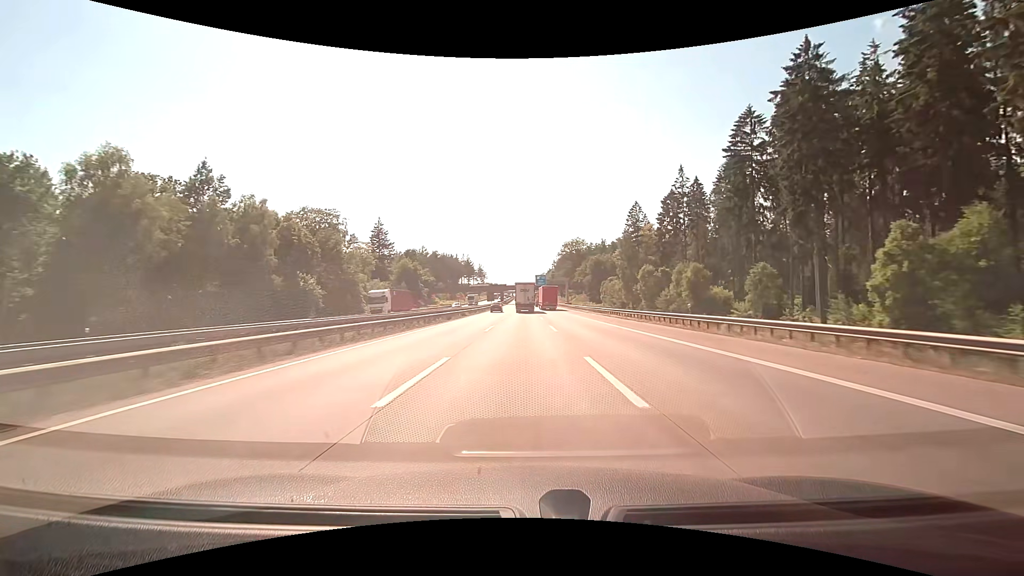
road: motorway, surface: concrete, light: Day
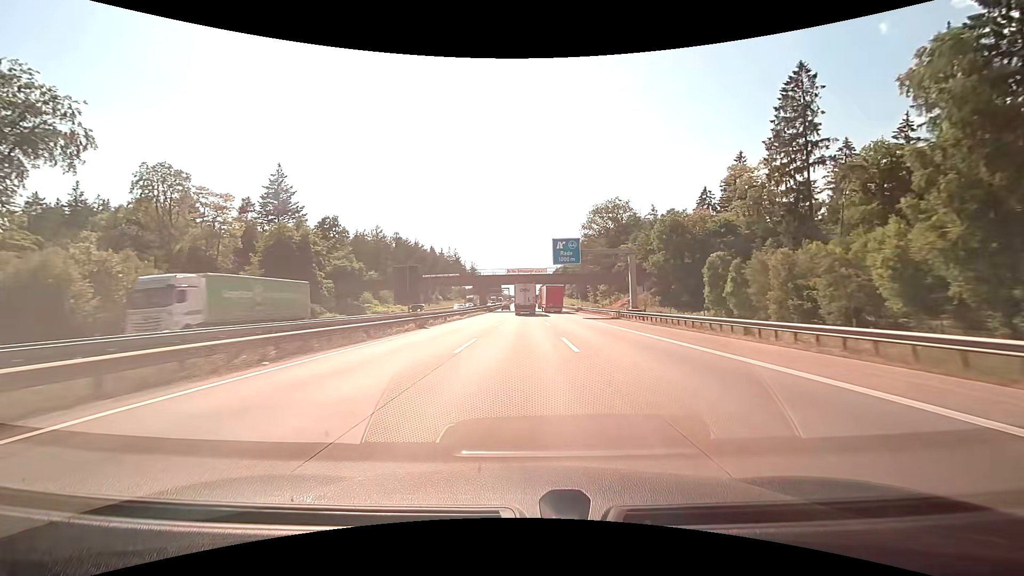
(0.0, +83.0) m; 0°
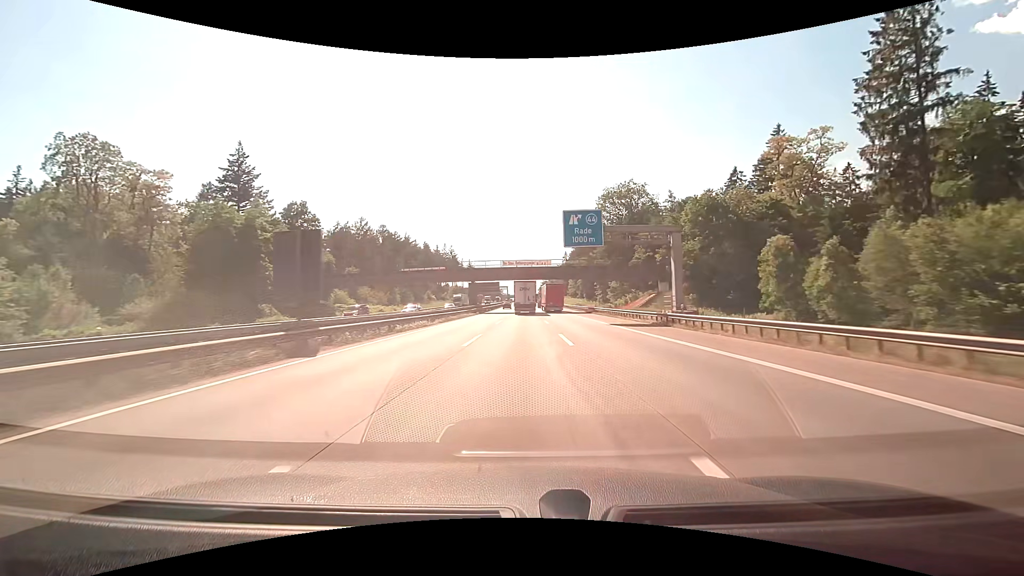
(+0.1, +16.1) m; 0°
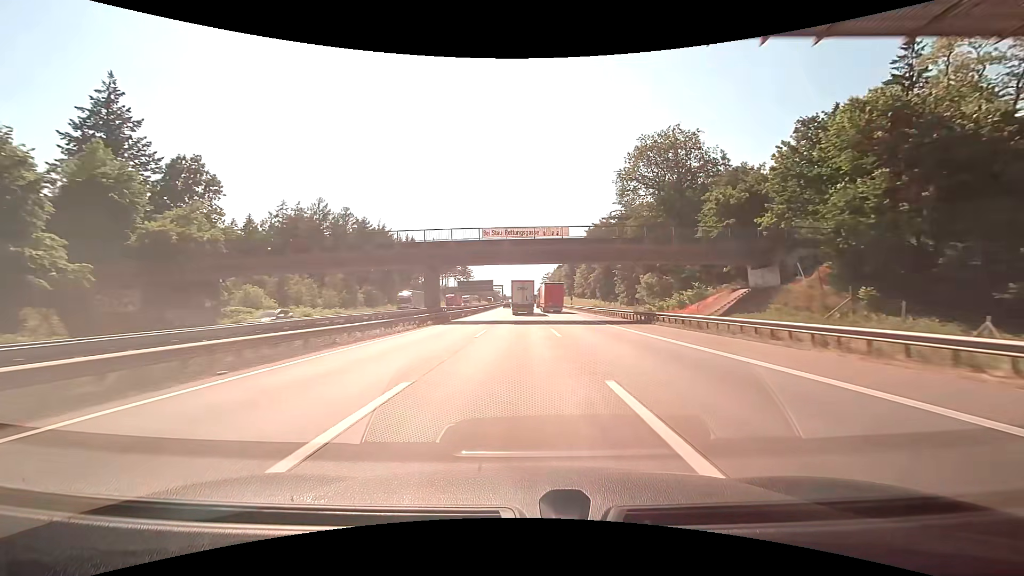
(+0.1, +31.7) m; 0°
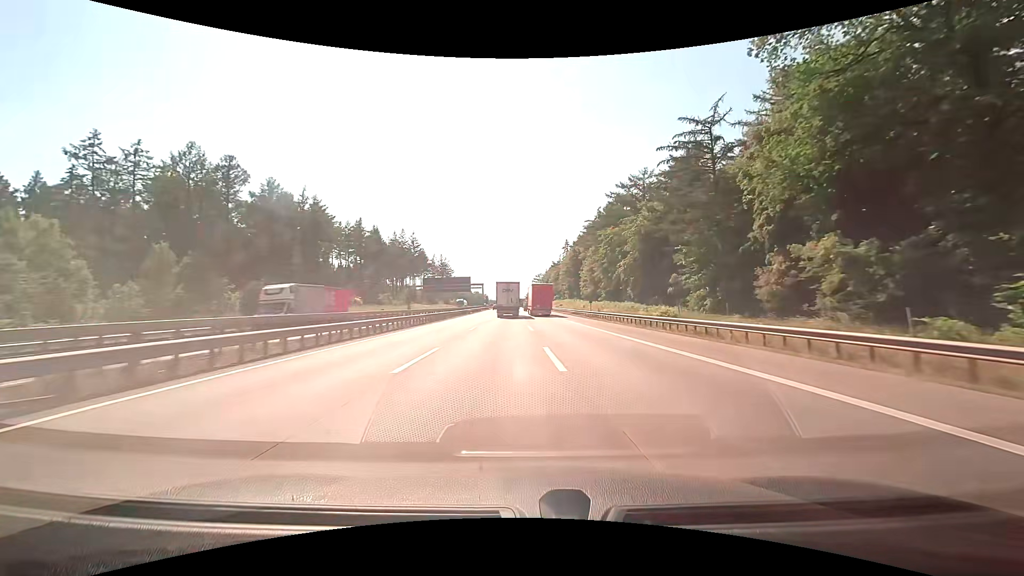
(+0.3, +46.8) m; +1°
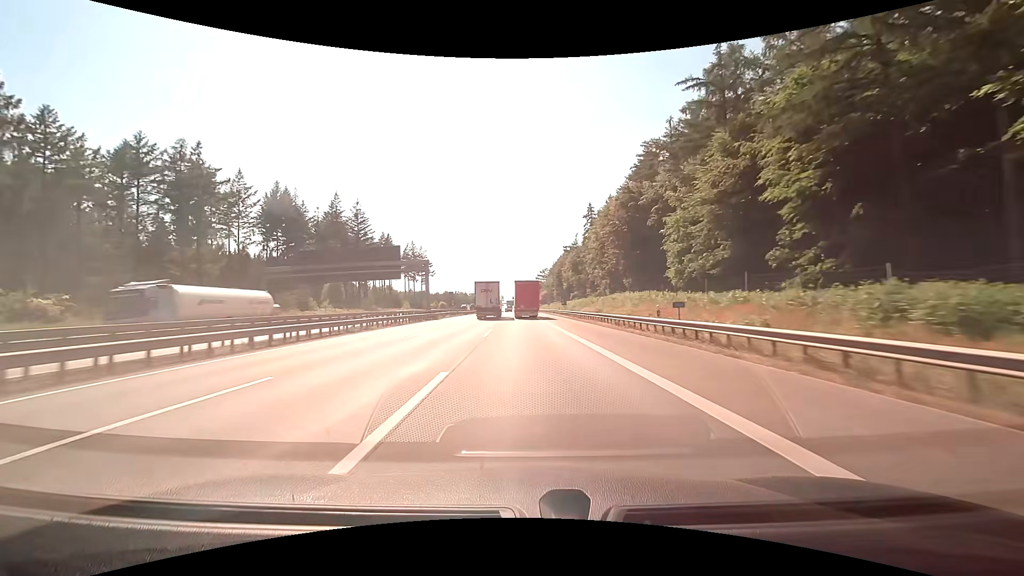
(+0.5, +79.1) m; 0°
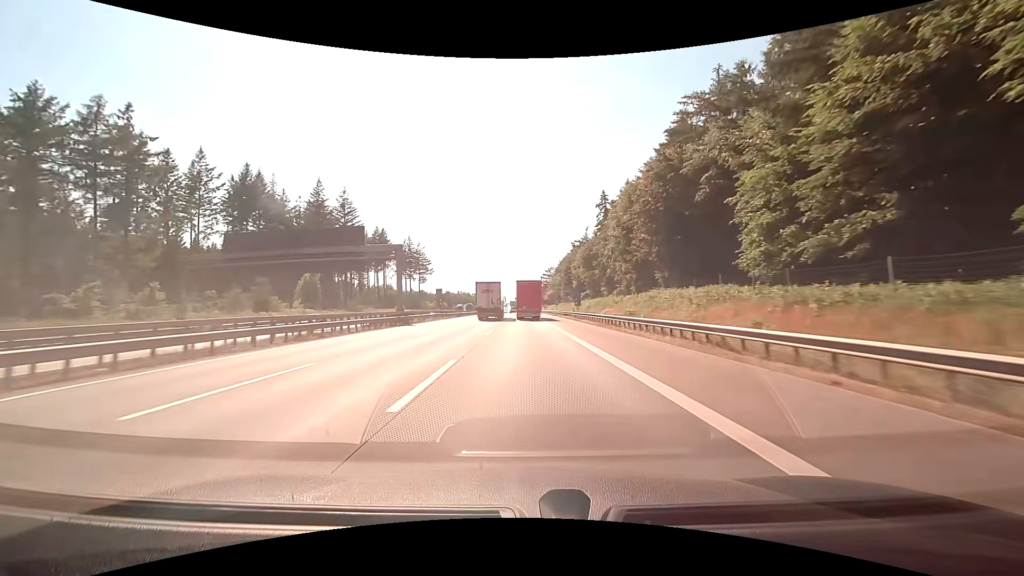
(-0.1, +15.8) m; -1°
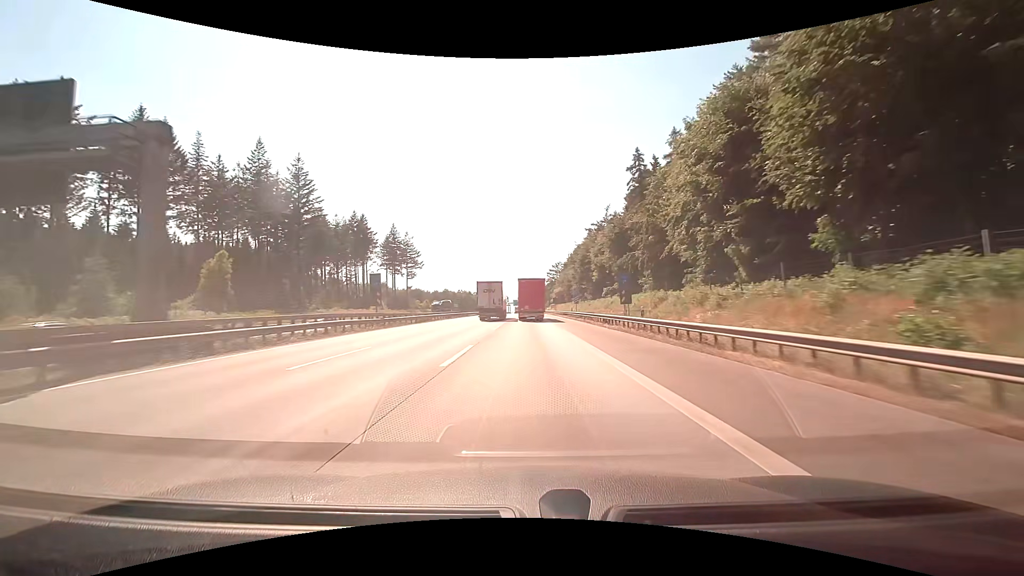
(-0.2, +31.5) m; -1°
(0, +10) (0, +20) (0, +30) (0, +40) (0, +50) (0, +60) (0, +70) (0, +80) (0, +90) (0, +100) m
